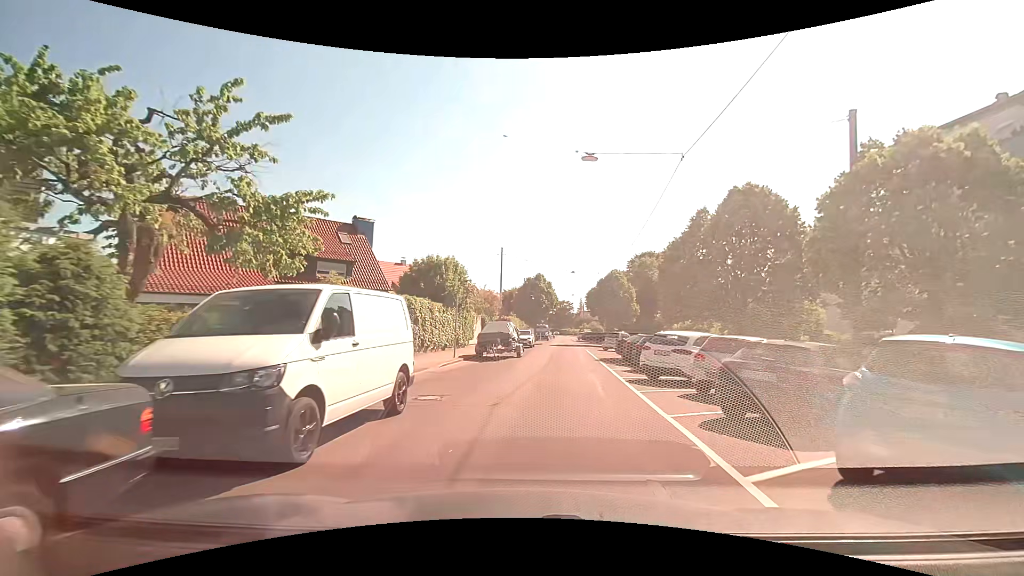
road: residential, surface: asphalt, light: Day
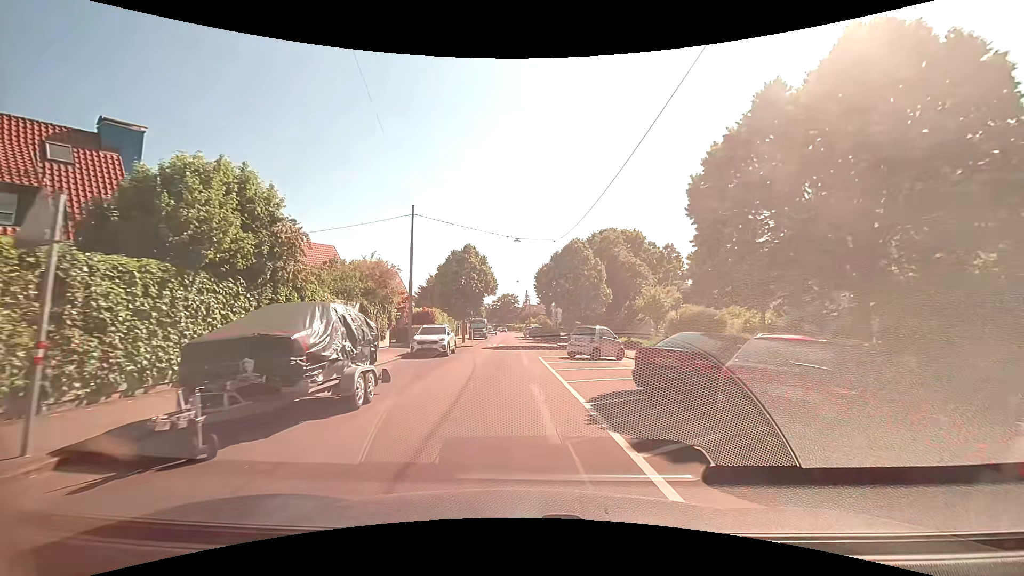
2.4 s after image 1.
(+1.5, +17.3) m; +7°
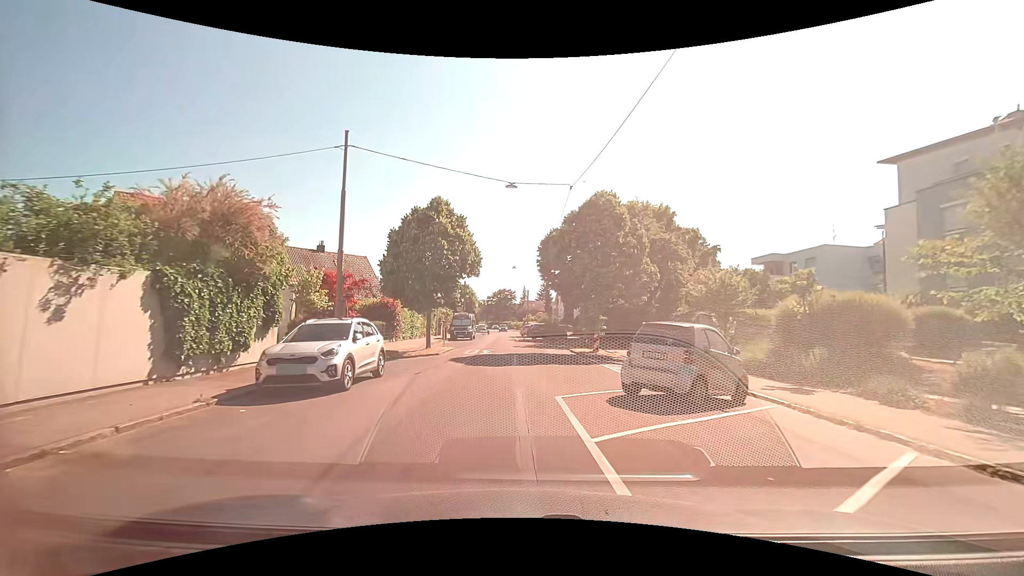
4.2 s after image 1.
(-0.2, +13.4) m; 0°
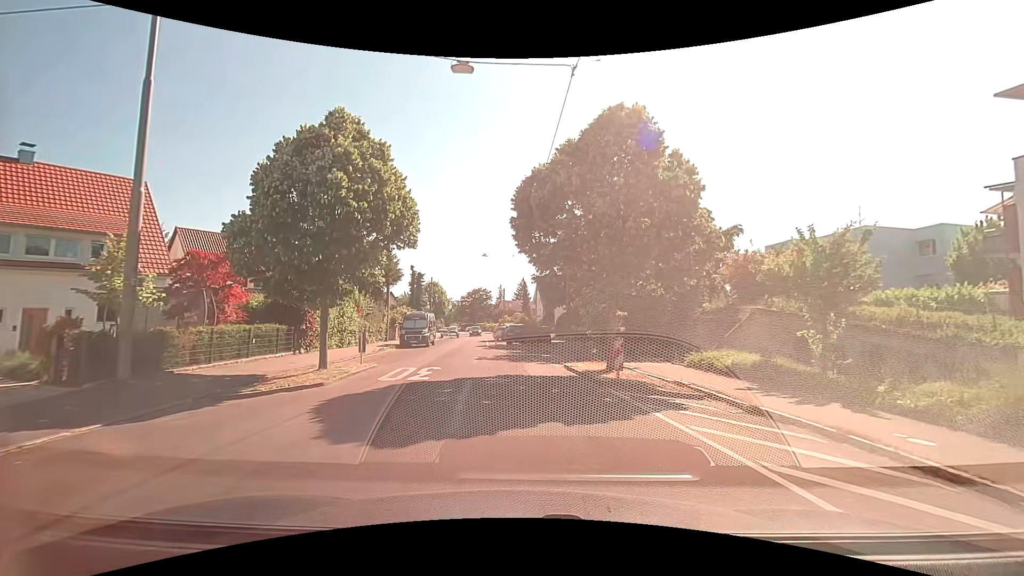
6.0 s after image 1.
(+0.2, +10.3) m; +2°
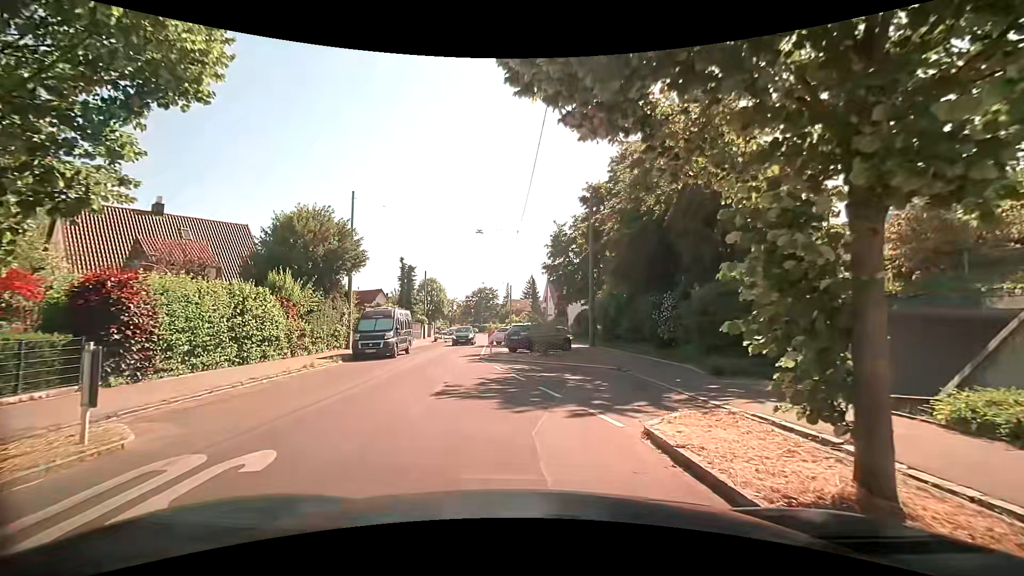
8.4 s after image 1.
(0.0, +11.0) m; -2°
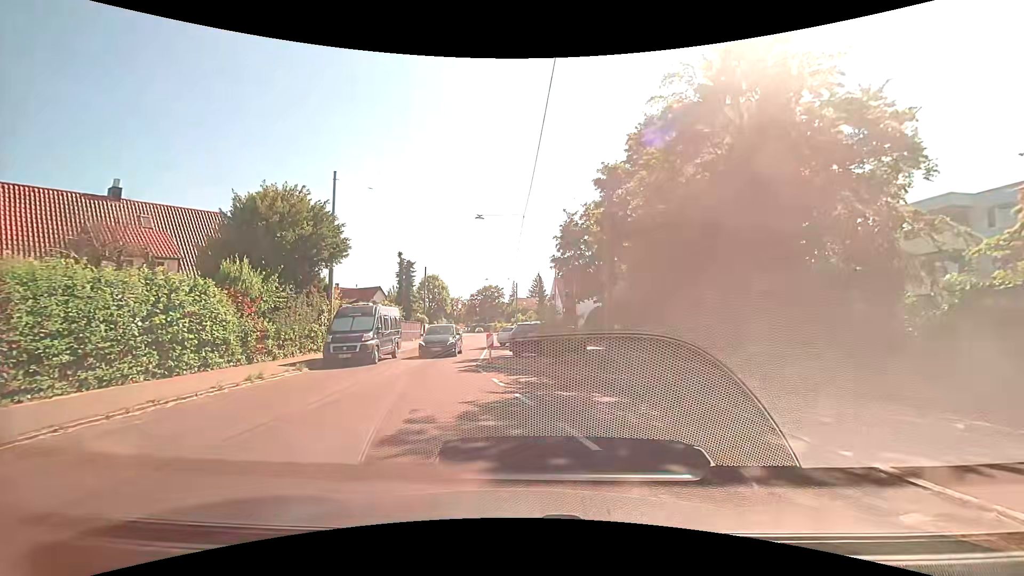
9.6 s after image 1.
(0.0, +4.2) m; -1°
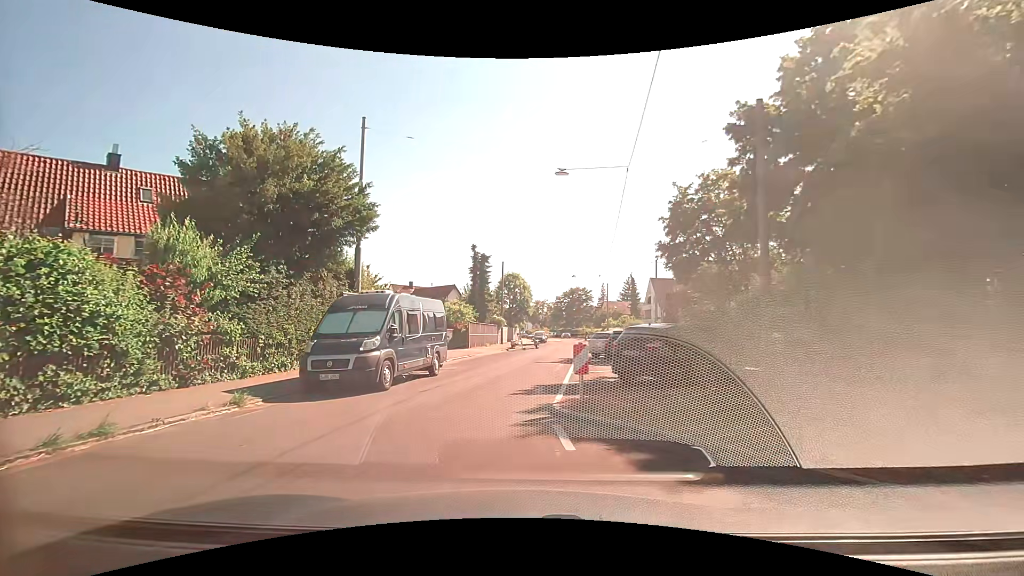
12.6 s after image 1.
(-0.2, +9.0) m; -9°
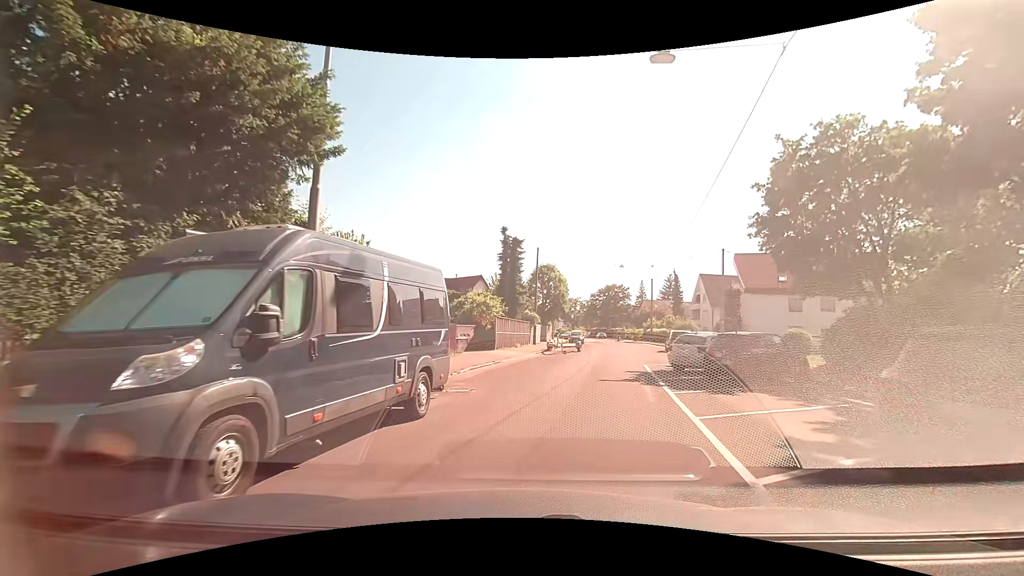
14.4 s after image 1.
(-0.8, +8.5) m; -3°
(+1, +10) (+3, +20) (+5, +29) (+7, +39) (+9, +49) (+11, +59) (+12, +69) (+13, +79) (+14, +89) (+14, +99) m
